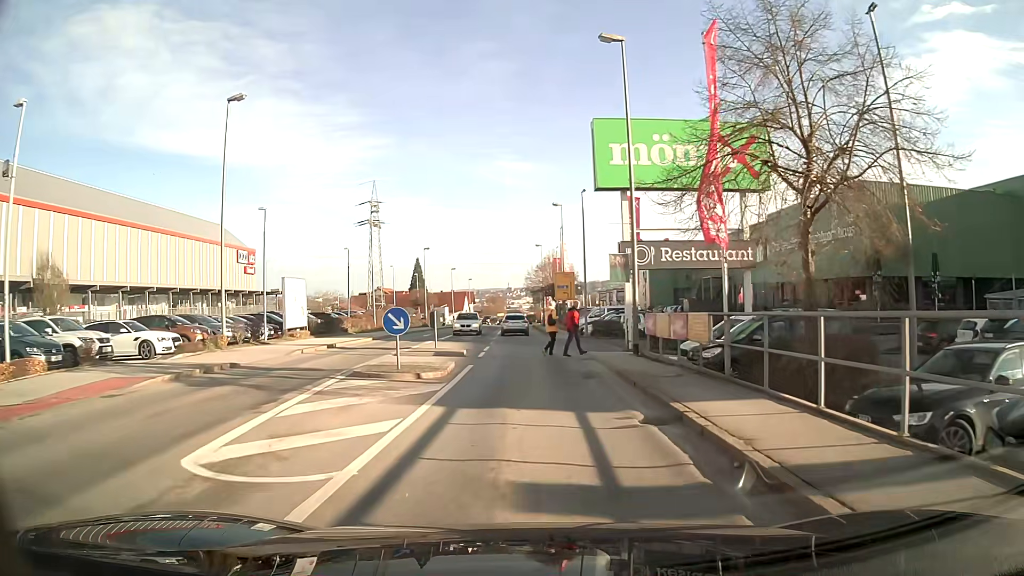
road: tertiary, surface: asphalt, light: Day
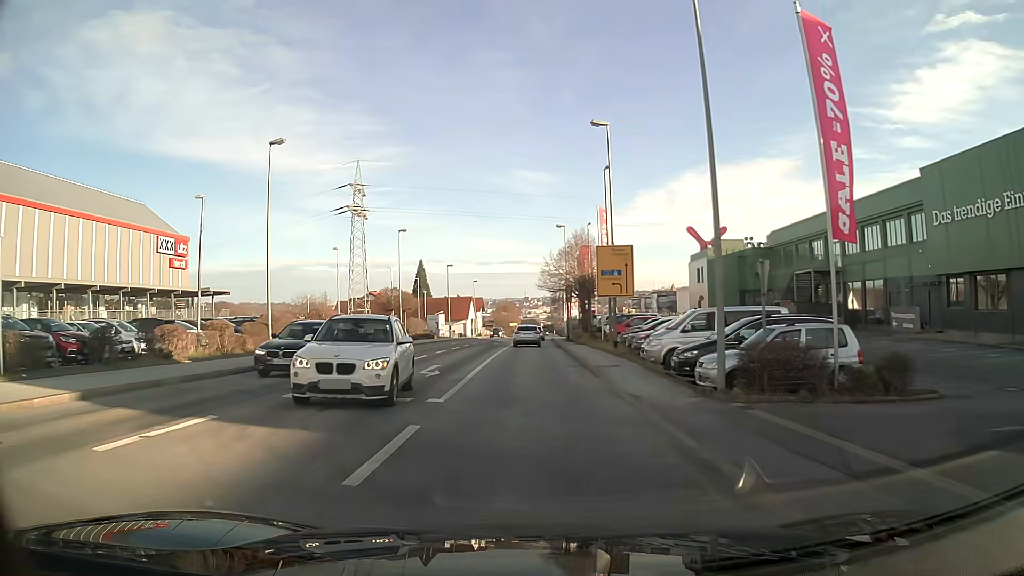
(-0.3, +25.7) m; -2°
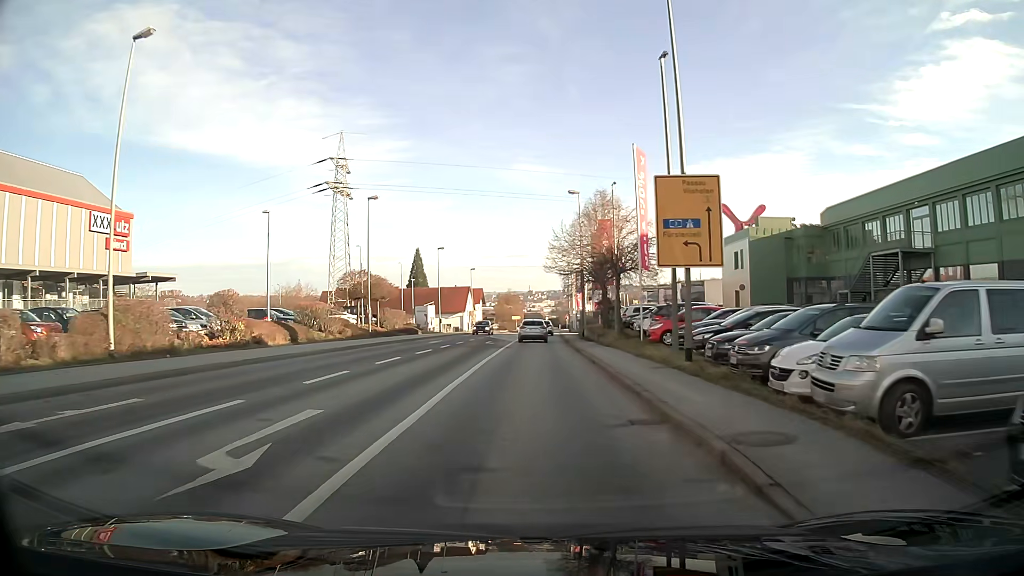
(0.0, +13.3) m; 0°
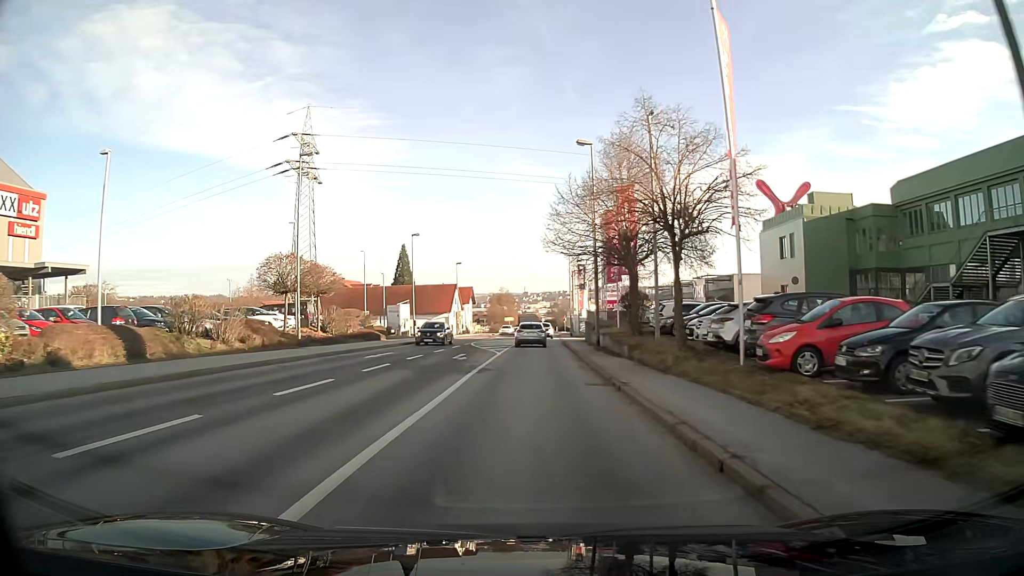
(0.0, +13.8) m; 0°
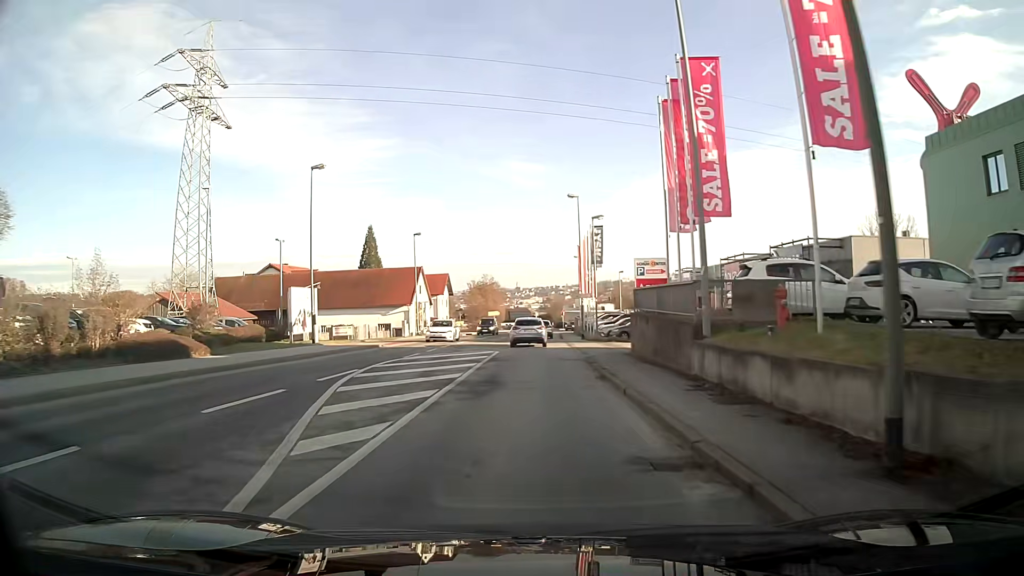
(+0.1, +27.6) m; +1°
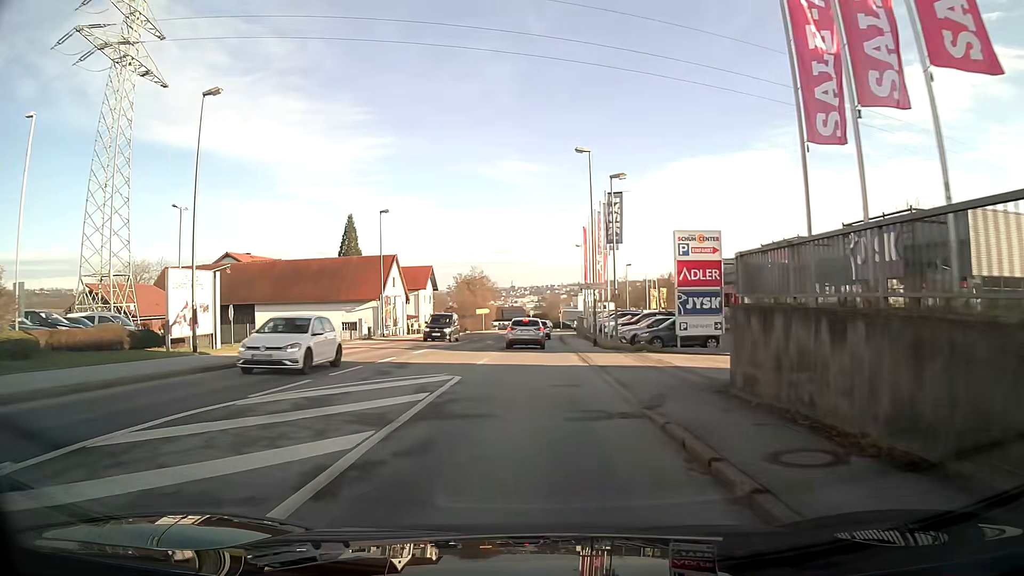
(0.0, +12.9) m; 0°
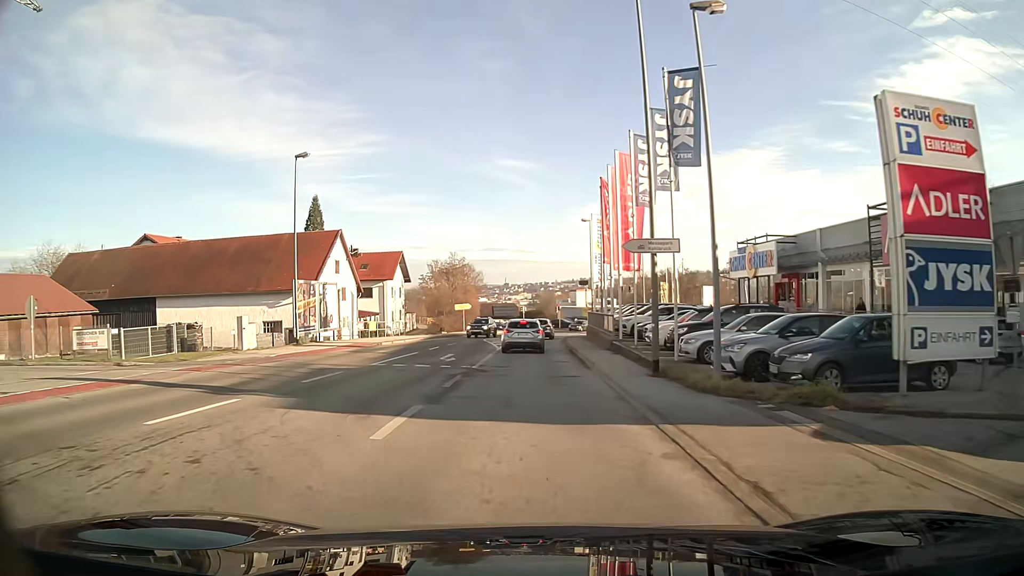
(+0.1, +18.3) m; 0°
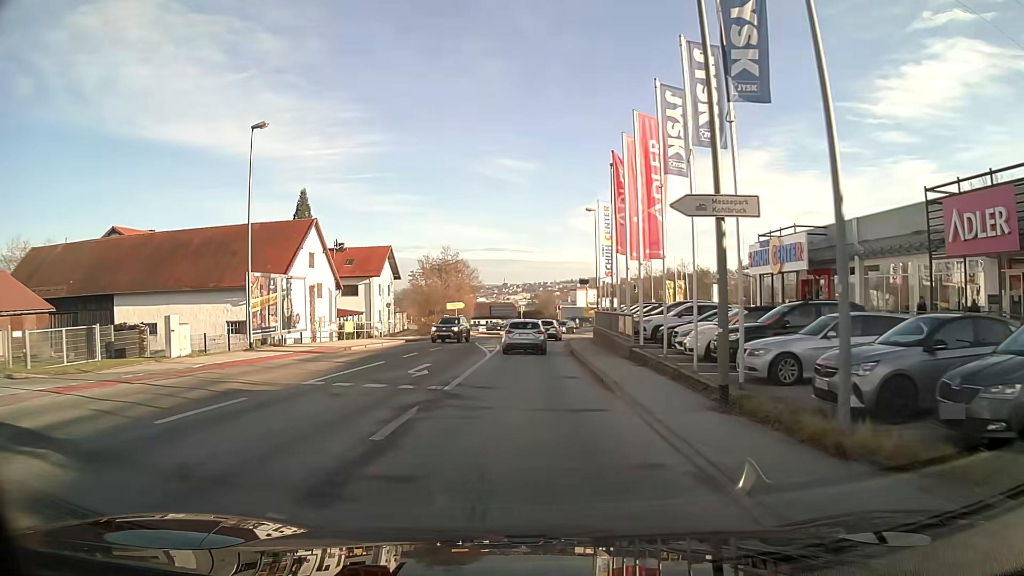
(0.0, +5.8) m; 0°
